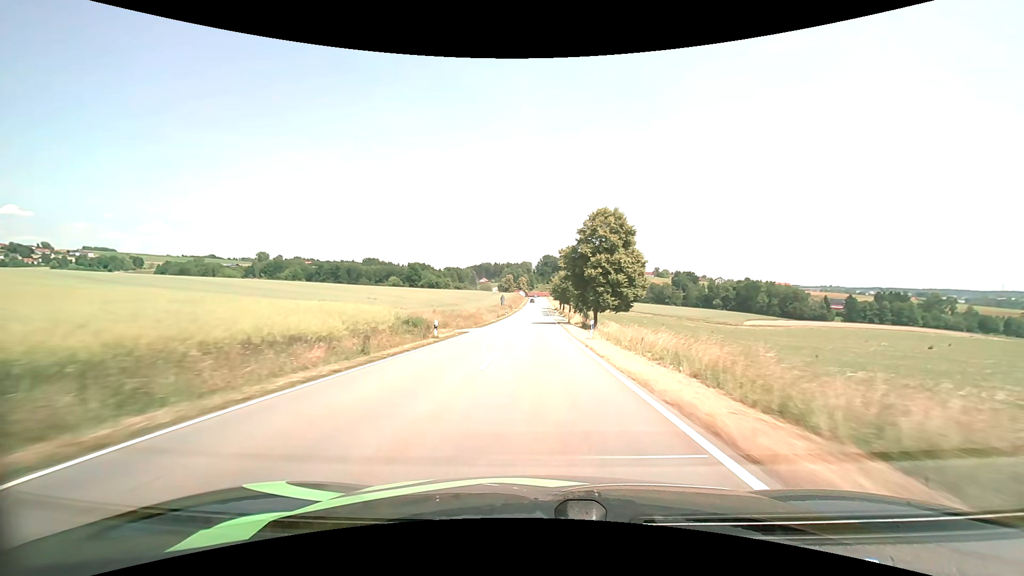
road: tertiary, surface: asphalt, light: Day
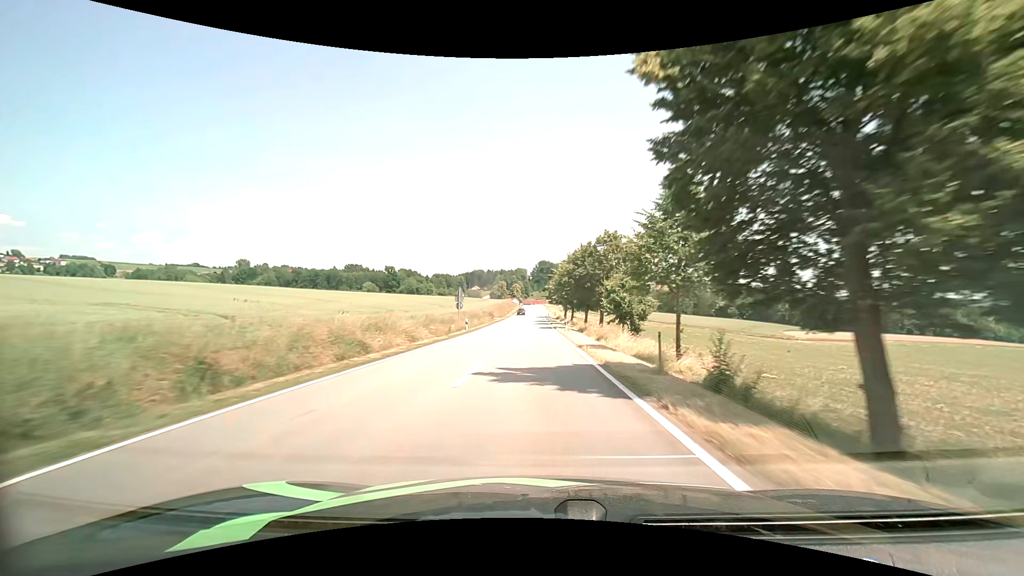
(+0.2, +40.0) m; 0°
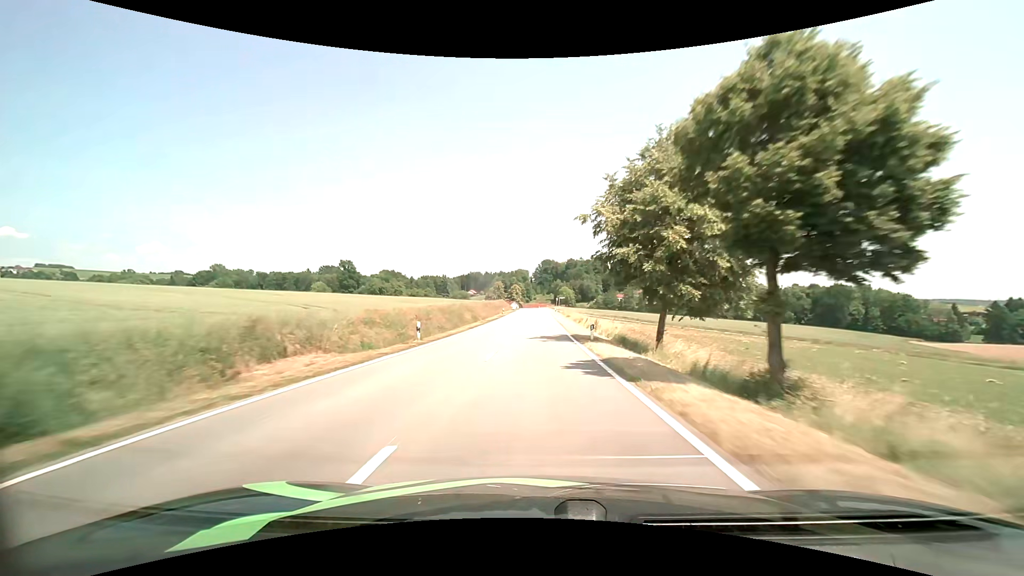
(-0.3, +69.8) m; 0°
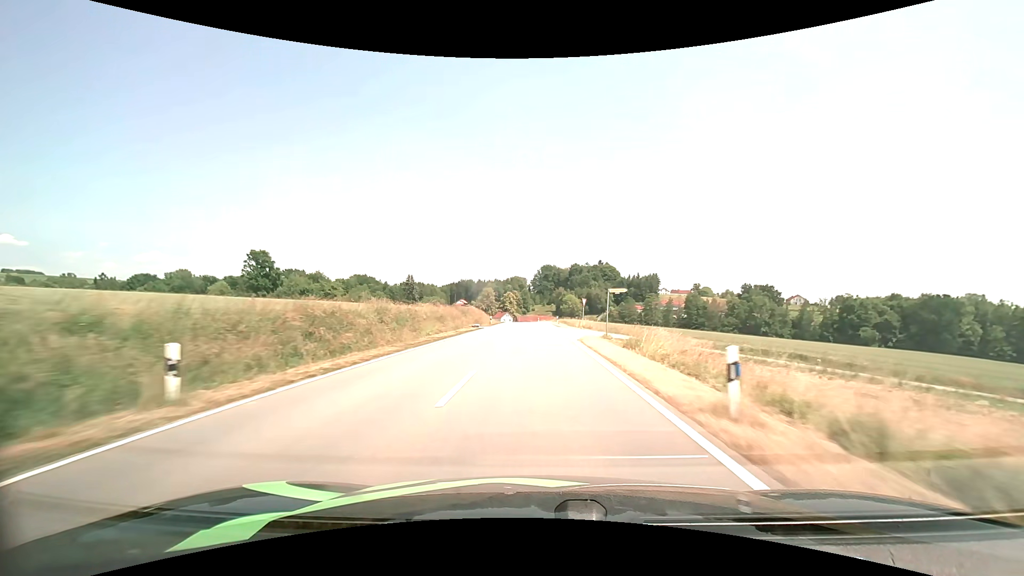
(-0.3, +67.8) m; 0°
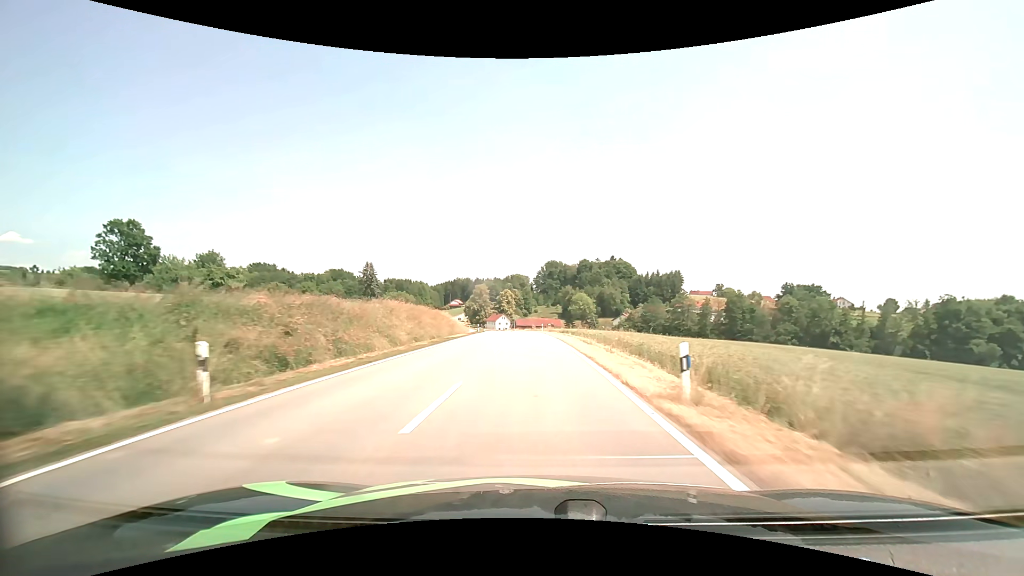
(0.0, +50.6) m; 0°
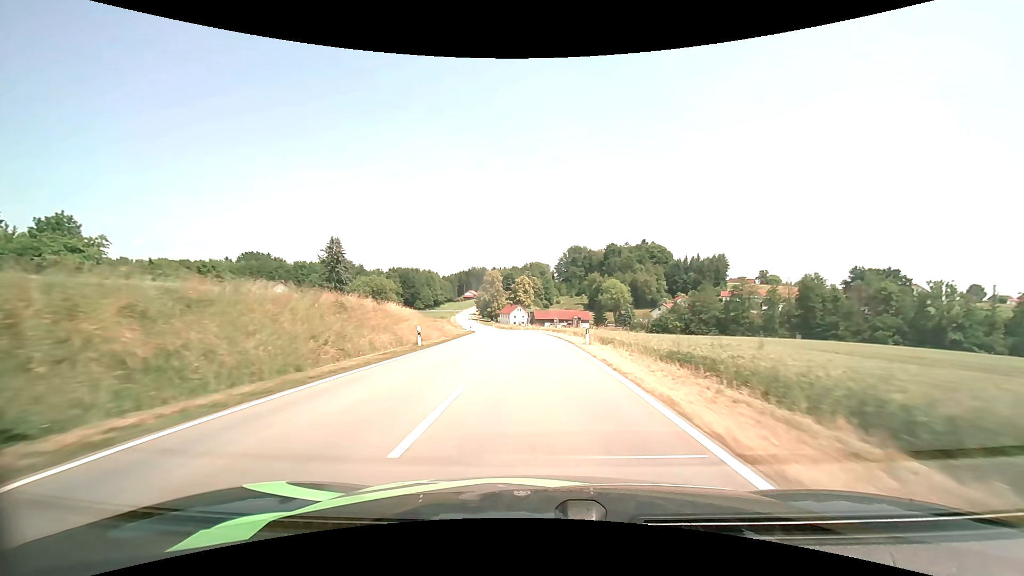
(-0.6, +37.8) m; -2°
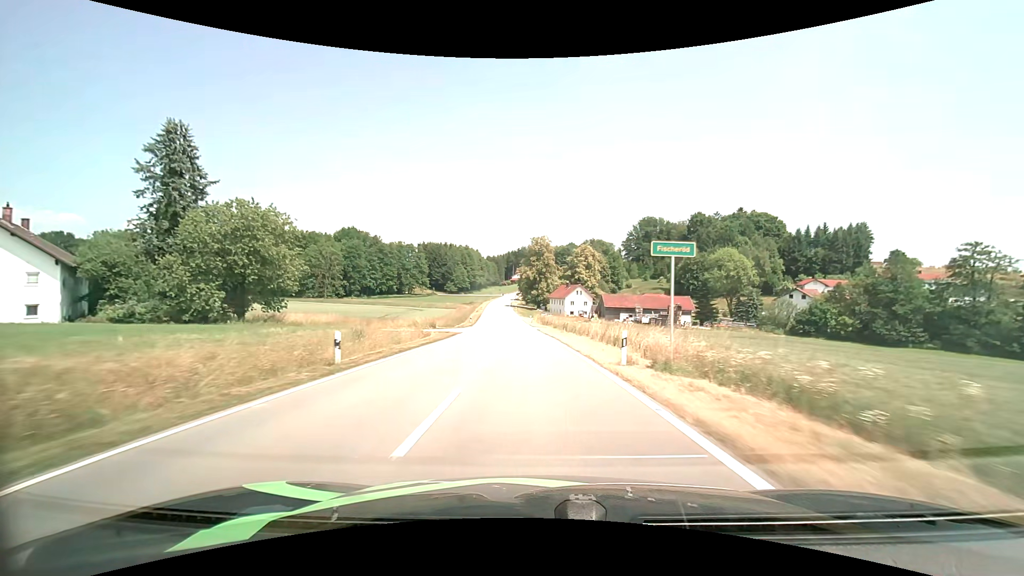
(-3.1, +62.0) m; -6°
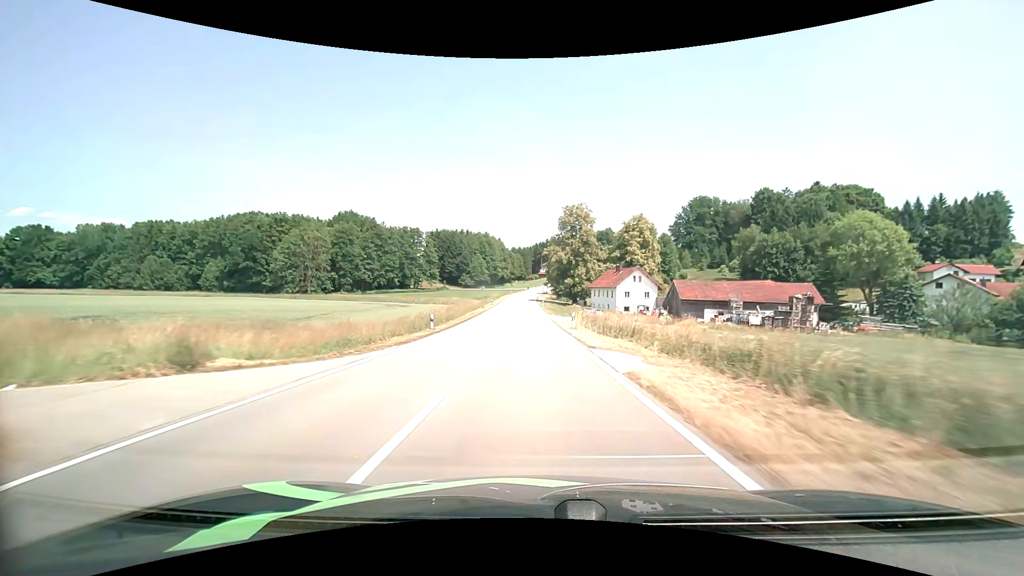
(-1.3, +37.7) m; -3°
(0, +10) (0, +20) (0, +30) (-1, +40) (-1, +50) (-1, +60) (-2, +70) (-2, +80) (-2, +90) (-3, +100) m
